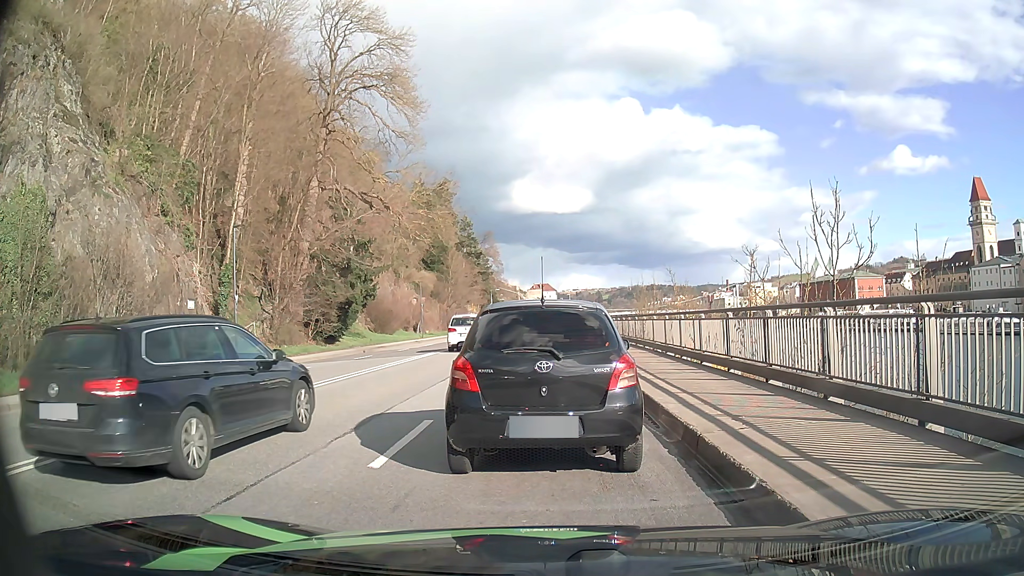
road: primary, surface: asphalt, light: Day
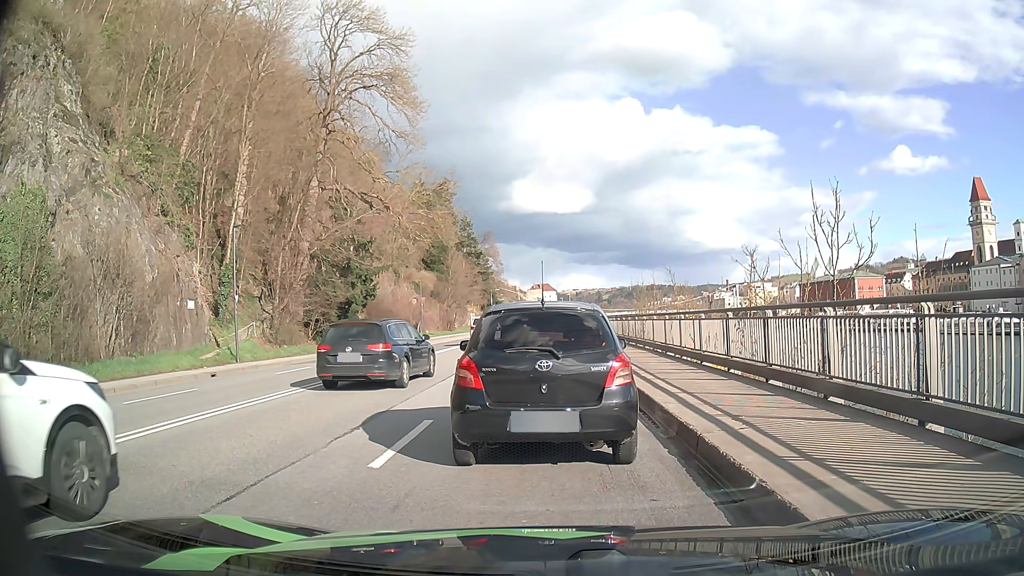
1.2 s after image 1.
(0.0, 0.0) m; 0°
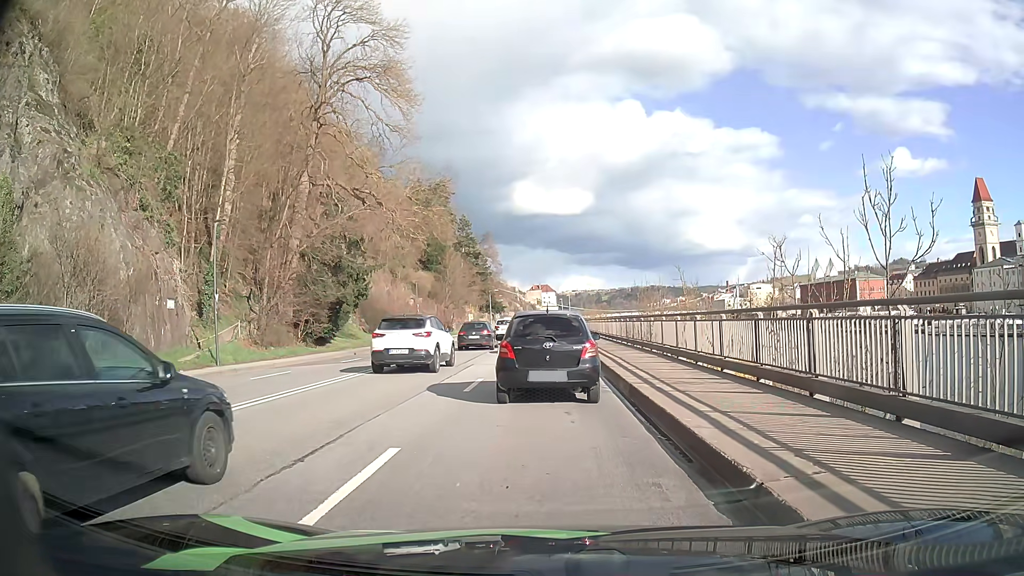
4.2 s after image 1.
(0.0, +2.1) m; +1°
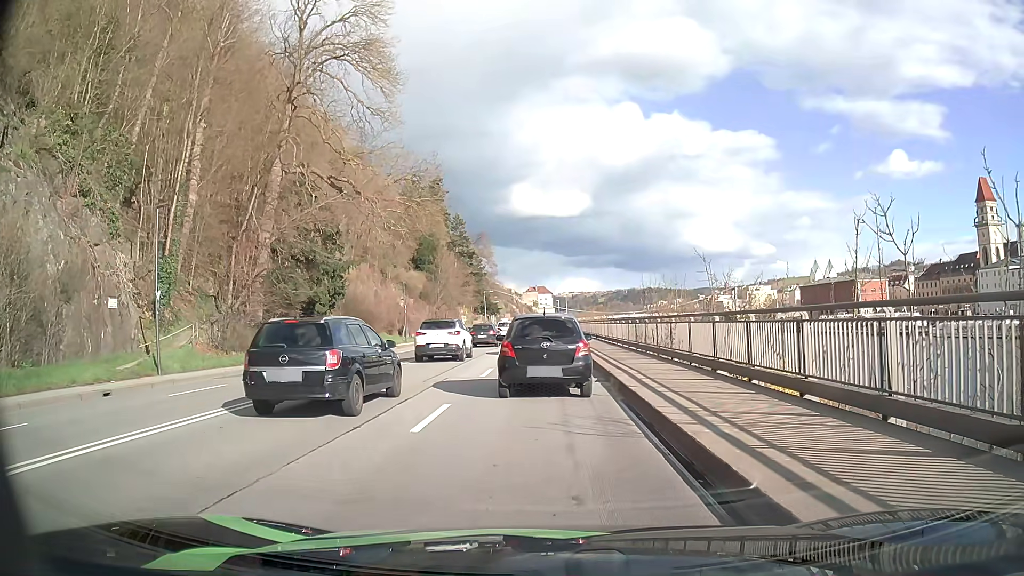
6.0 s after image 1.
(+0.2, +5.0) m; +2°
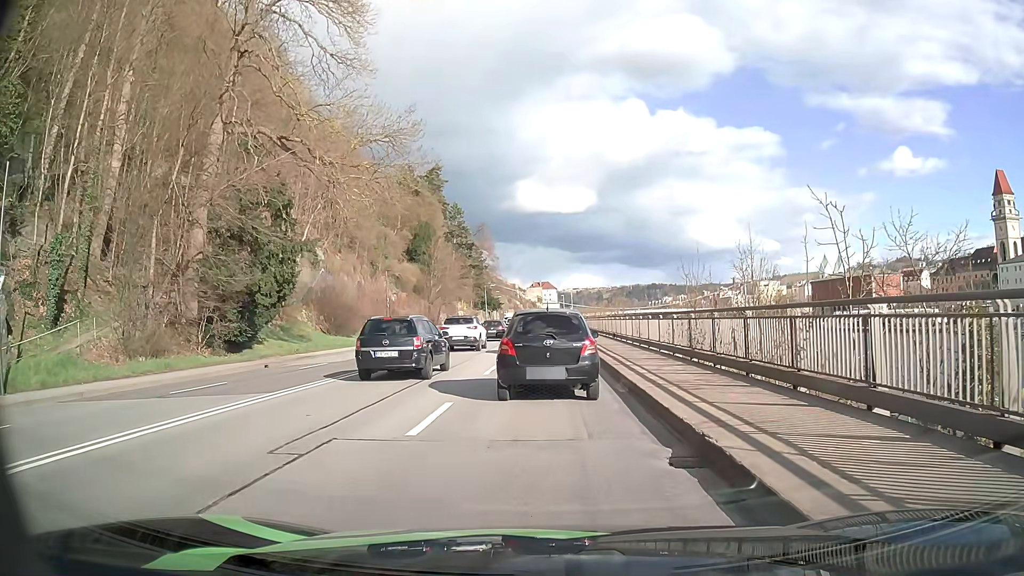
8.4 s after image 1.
(-0.1, +9.5) m; -1°
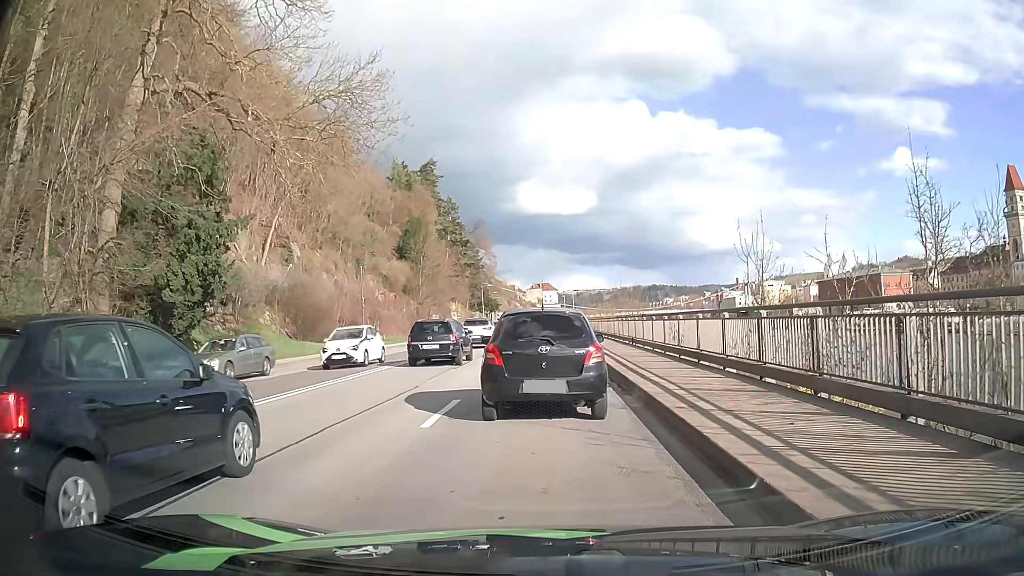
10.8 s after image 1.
(+0.1, +8.2) m; +1°
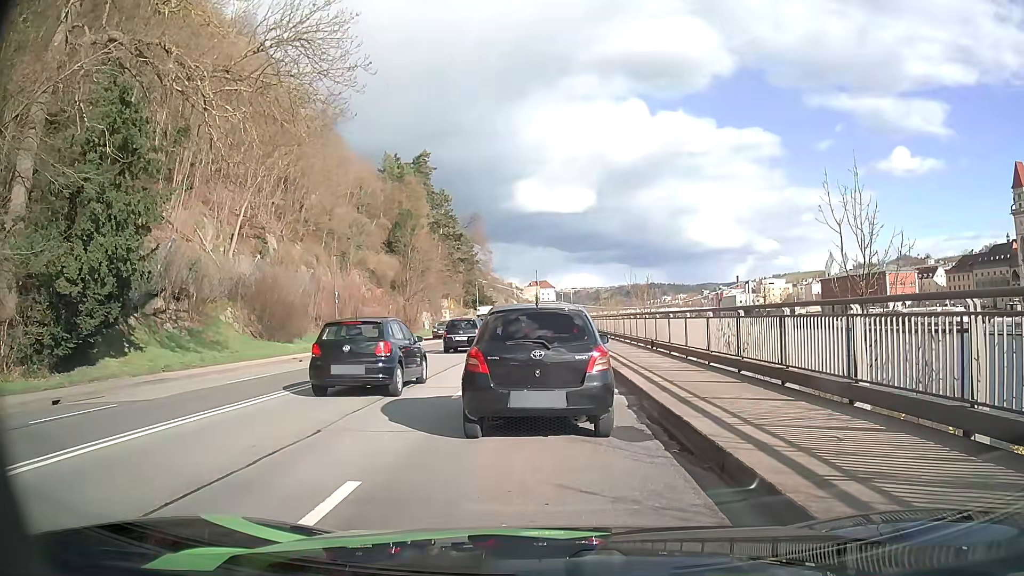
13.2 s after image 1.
(-0.1, +6.1) m; -2°
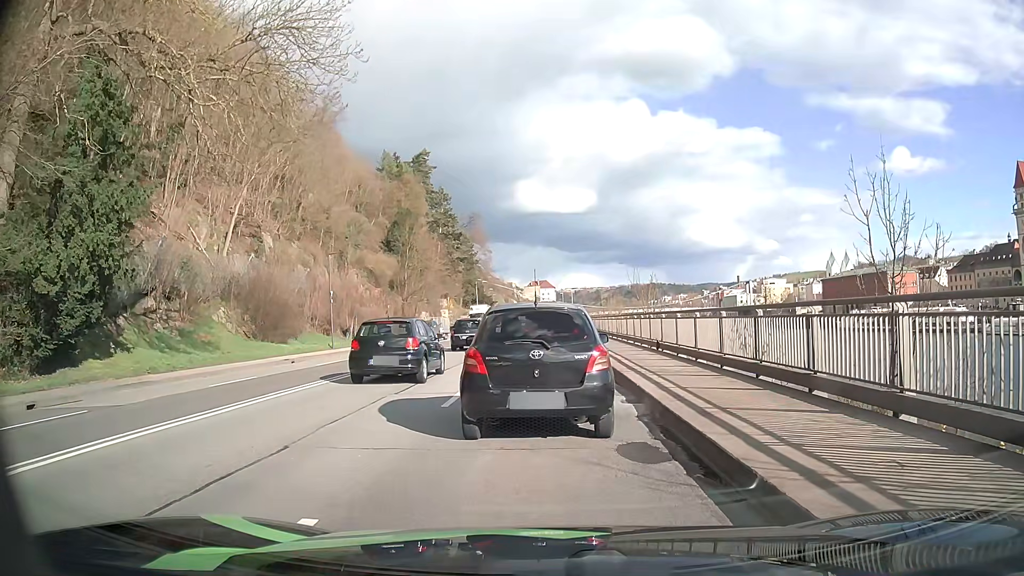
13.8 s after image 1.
(0.0, +1.1) m; -1°
